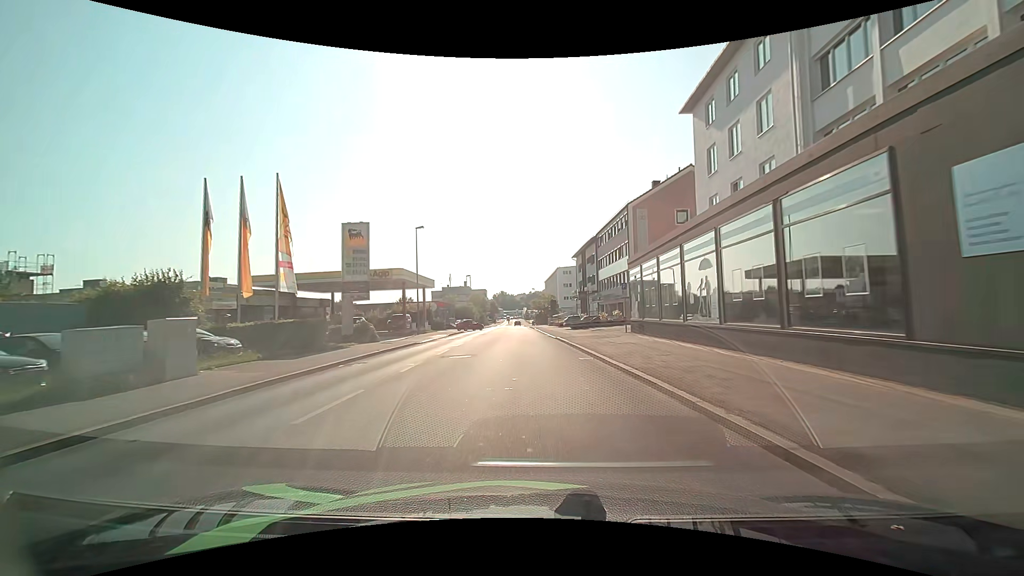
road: tertiary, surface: asphalt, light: Day
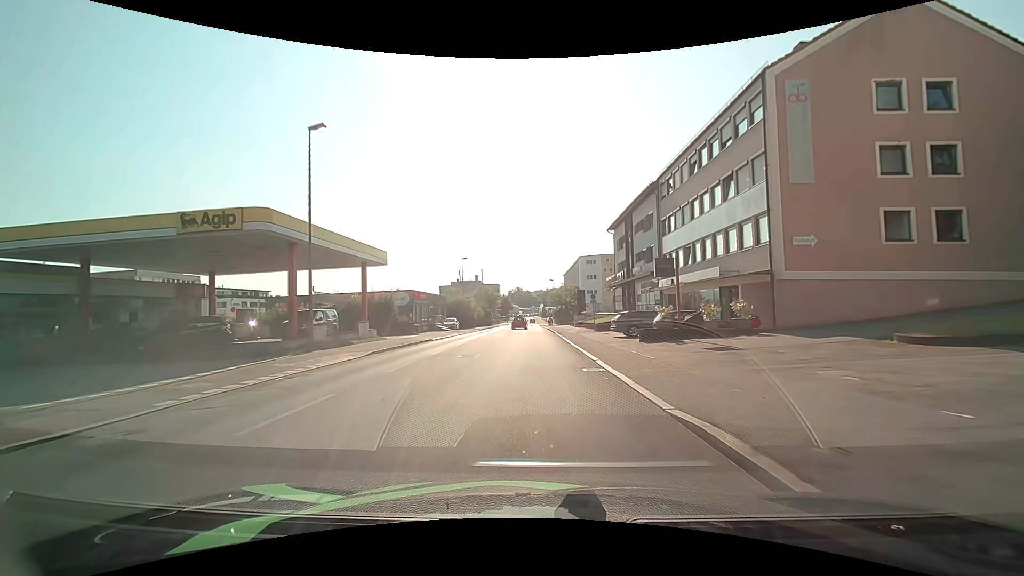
(-0.3, +25.0) m; -2°
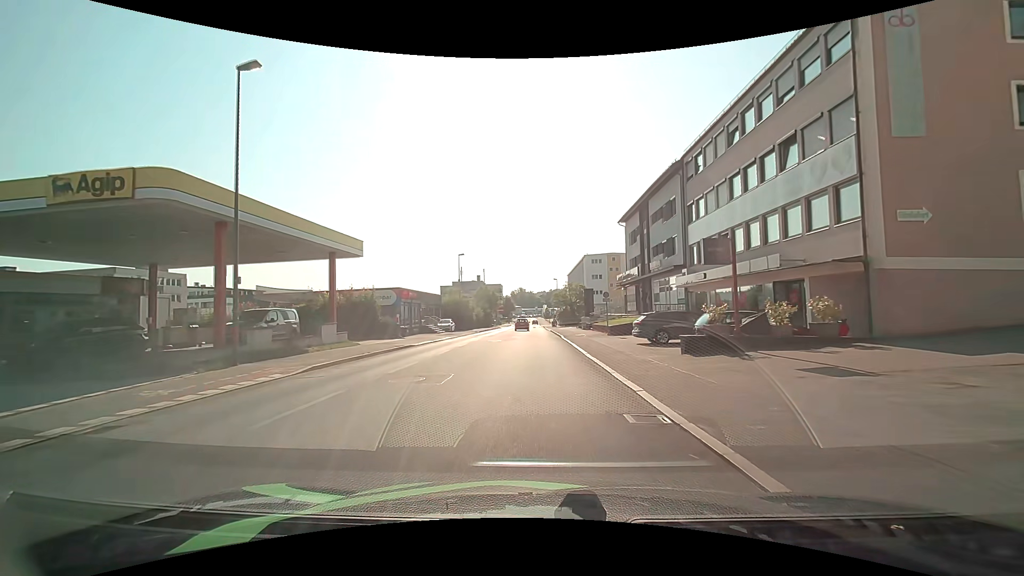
(0.0, +5.8) m; 0°
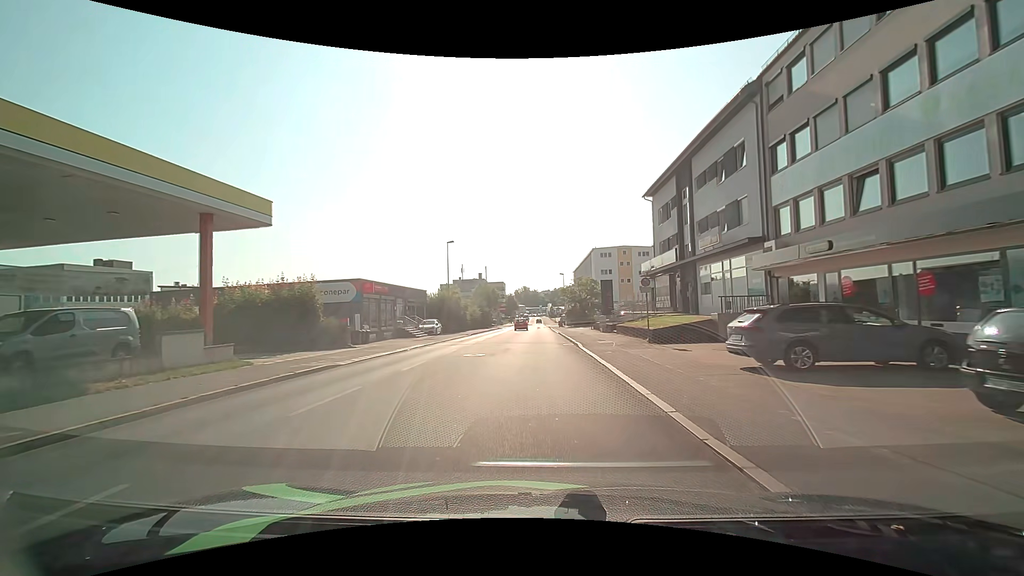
(0.0, +11.1) m; -1°
(0, +10) (0, +20) (0, +30) (0, +40) (+1, +50) (+1, +60) (+1, +70) (+1, +80) (+1, +90) (+1, +100) m
